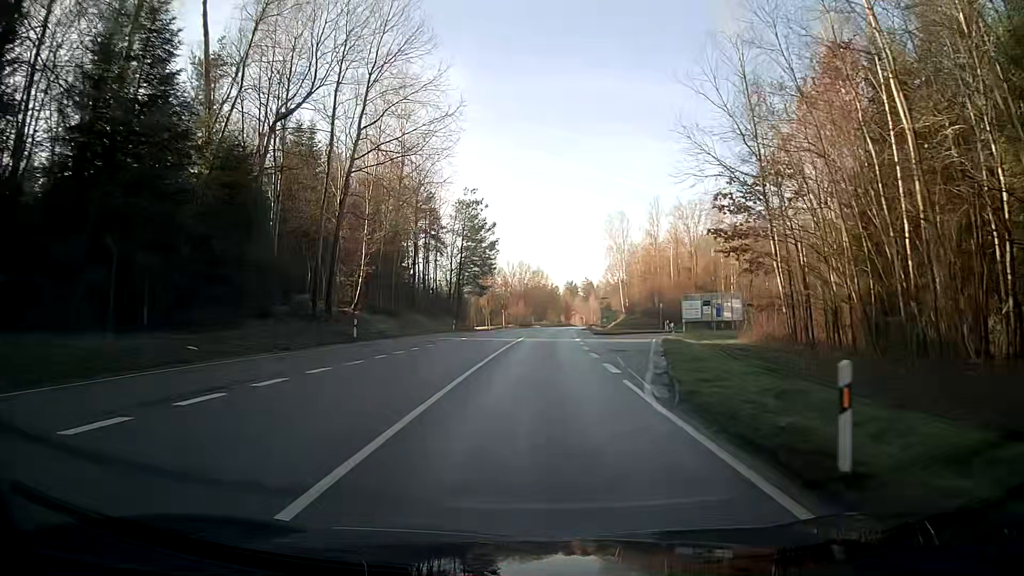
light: Day
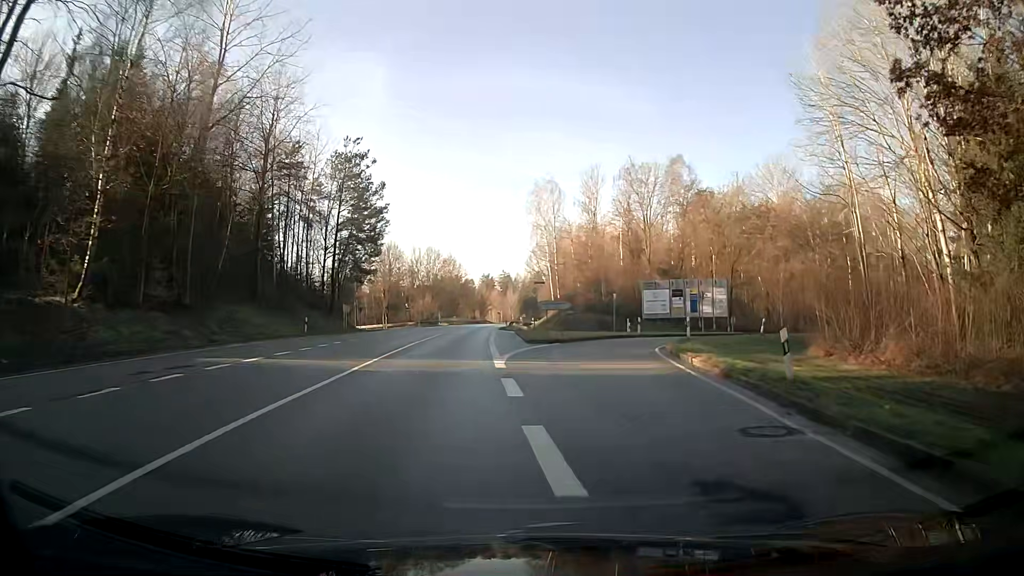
(+1.5, +23.4) m; +8°
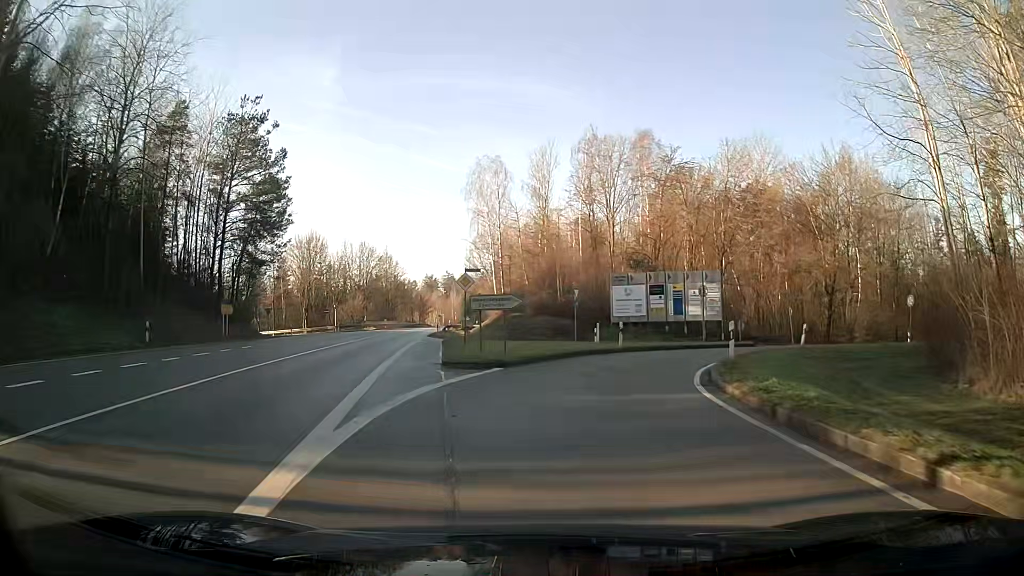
(+0.3, +13.3) m; +4°
(+1, +10) (+3, +20) (+9, +28) (+17, +33) (+27, +37) (+35, +42) (+43, +49) (+48, +57) (+51, +67) (+50, +77) m
